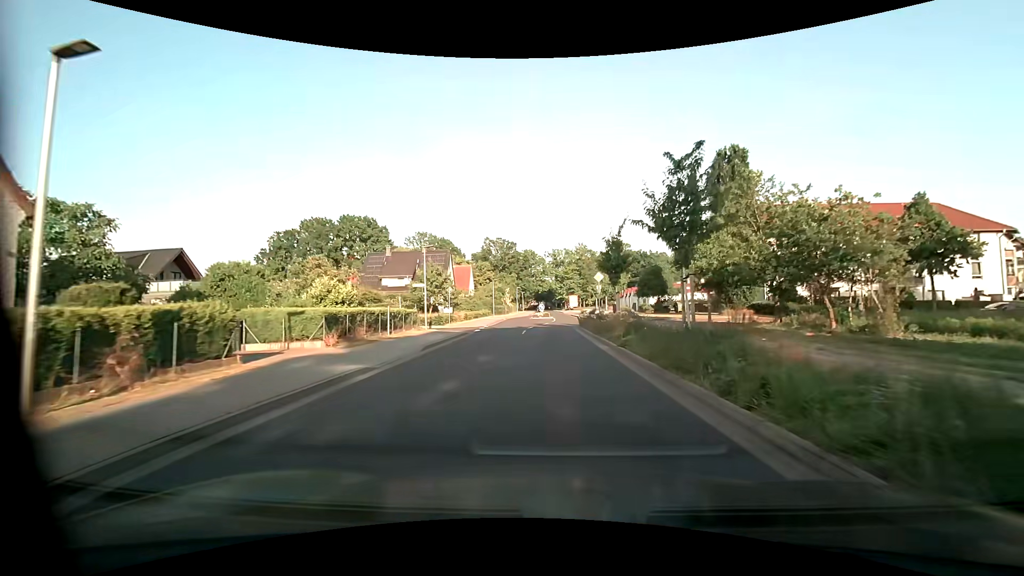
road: unclassified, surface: asphalt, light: Day
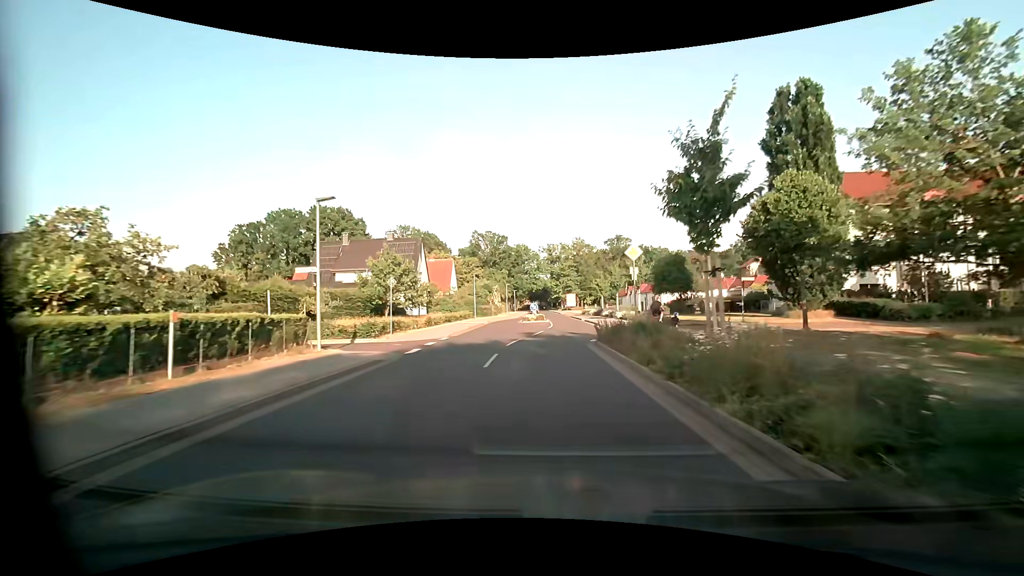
(+0.1, +13.4) m; 0°
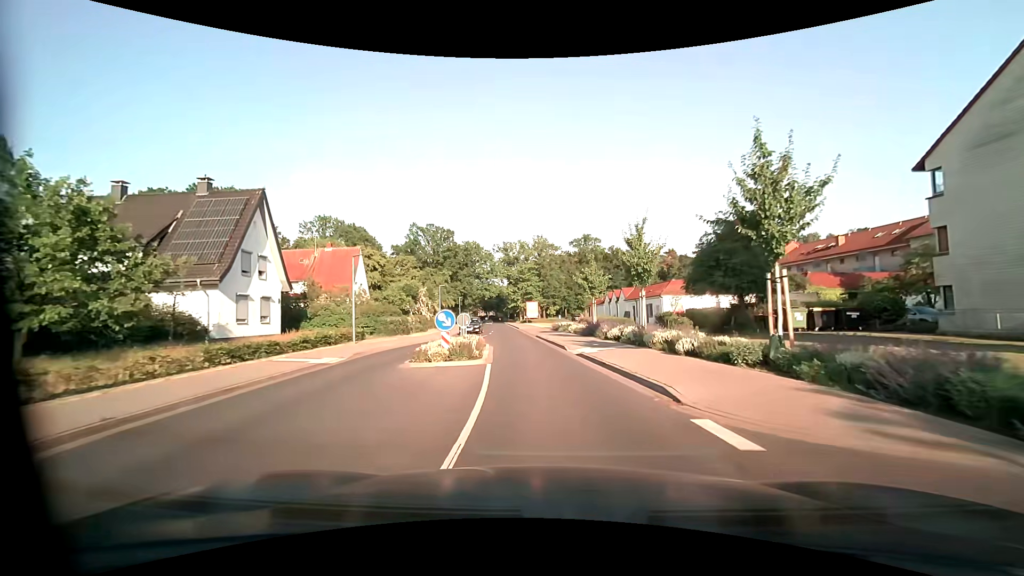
(+0.7, +25.9) m; +5°
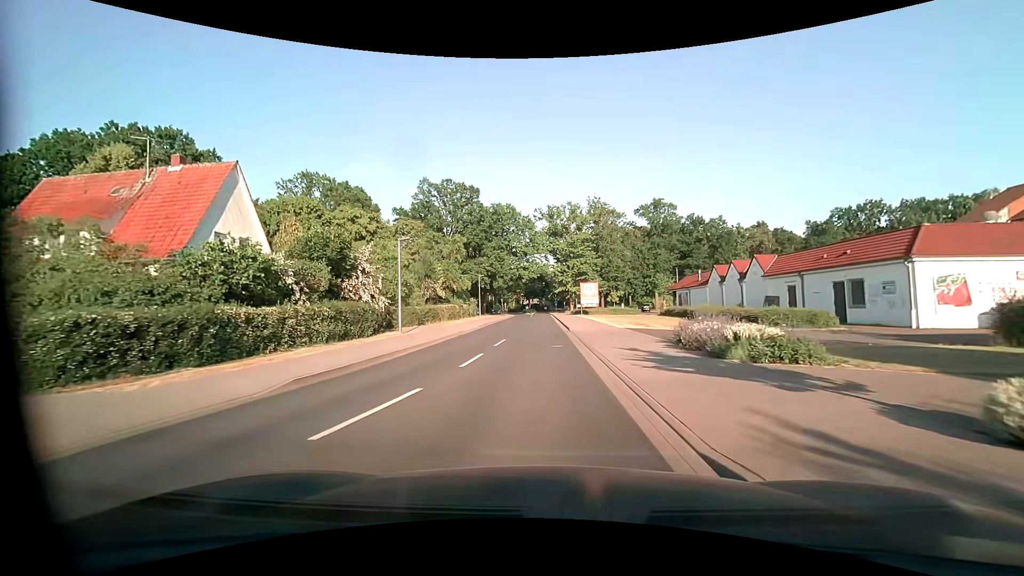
(-1.3, +29.9) m; -6°
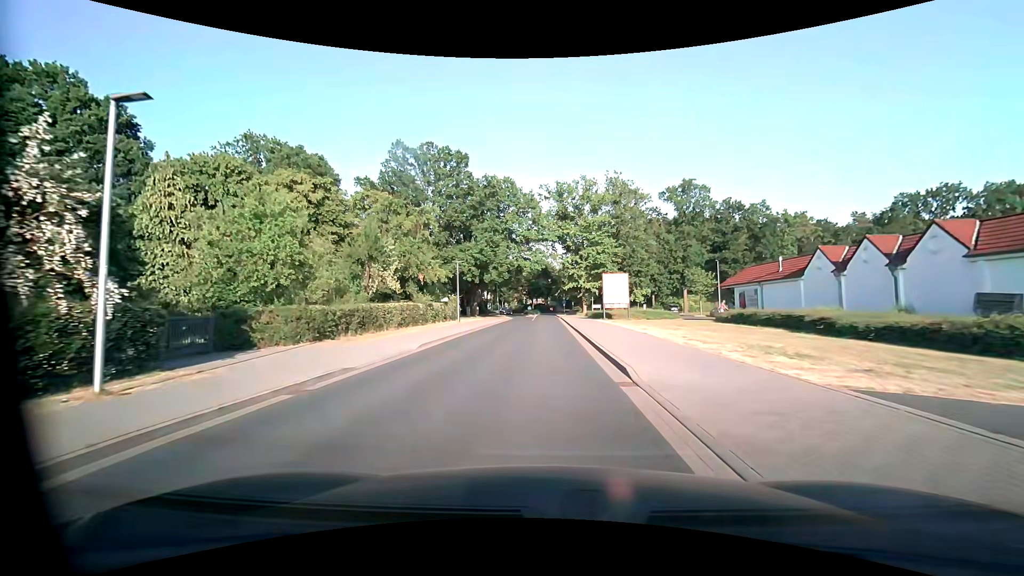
(0.0, +17.9) m; 0°
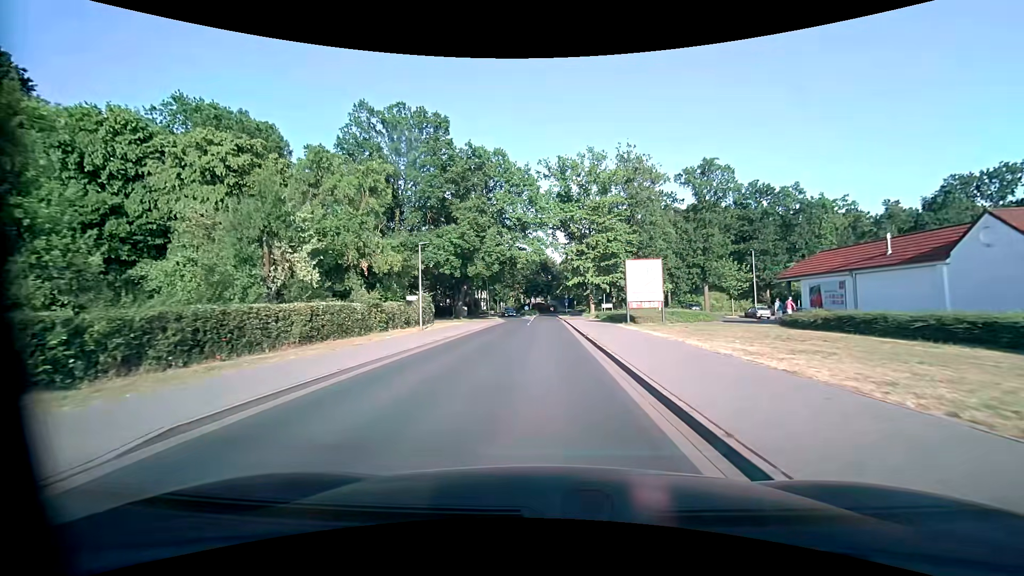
(+0.1, +12.2) m; 0°
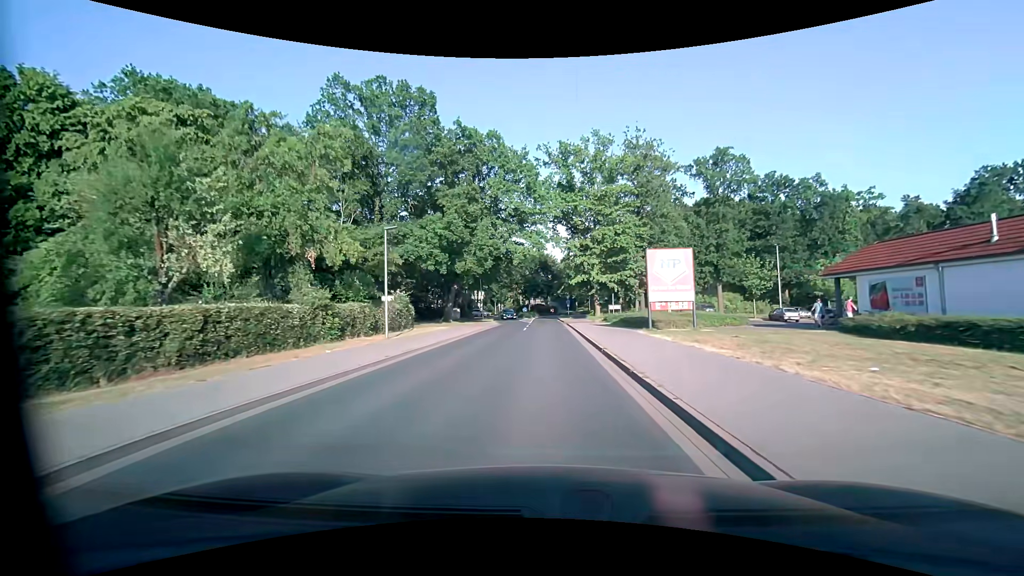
(0.0, +6.2) m; 0°
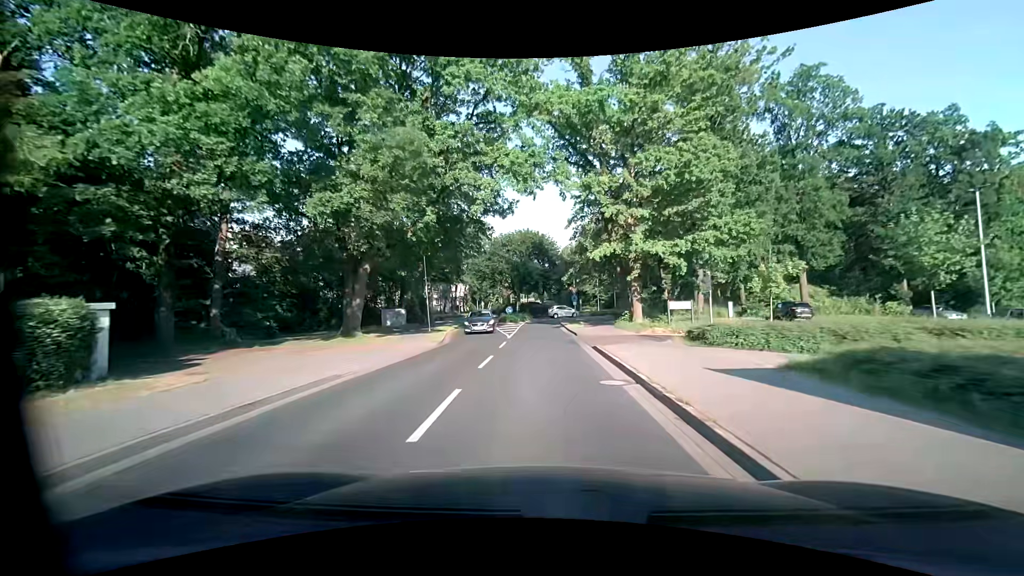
(0.0, +24.7) m; 0°
